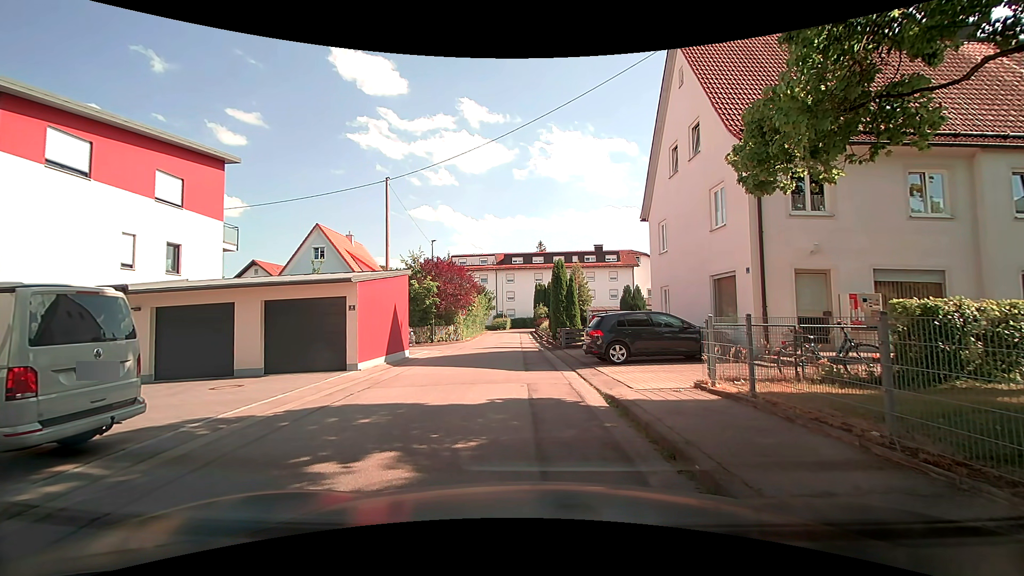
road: residential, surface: asphalt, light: Day
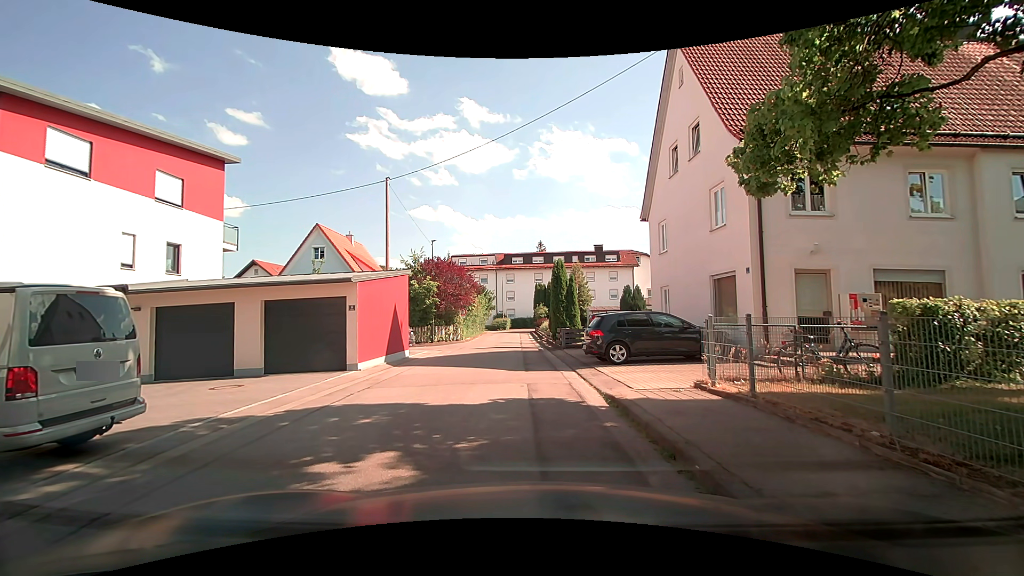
(0.0, 0.0) m; 0°
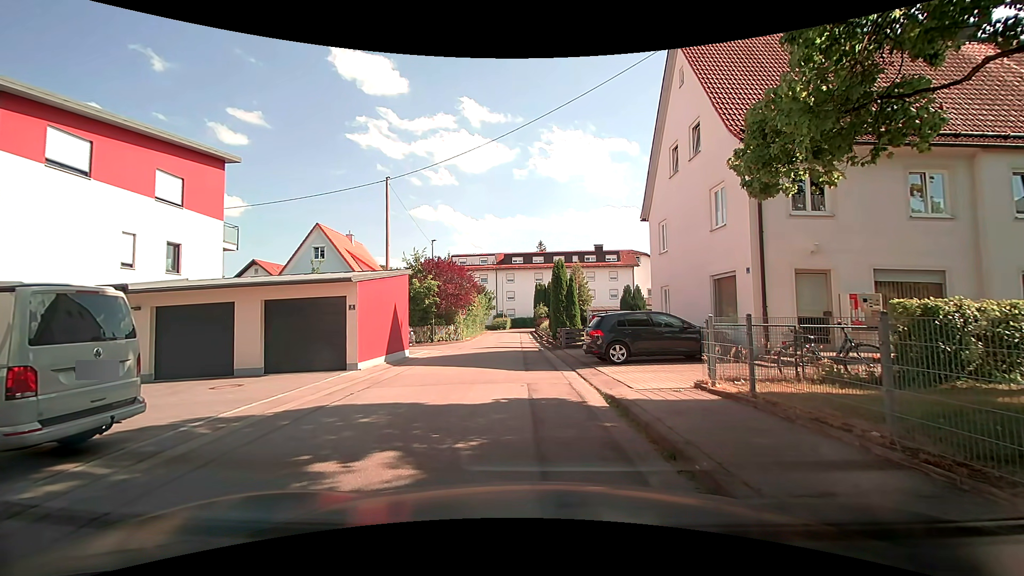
(0.0, 0.0) m; 0°
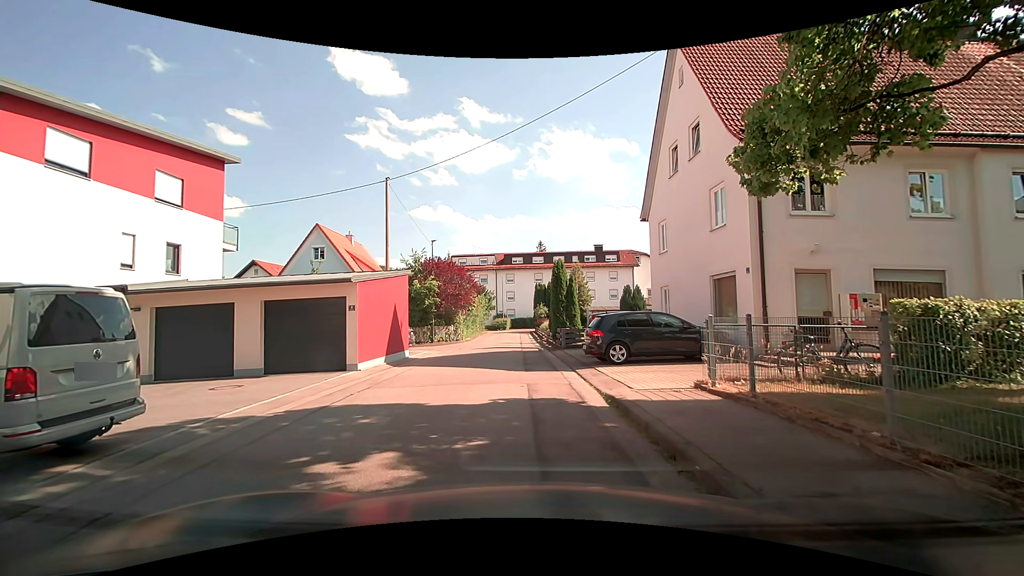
(0.0, 0.0) m; 0°
